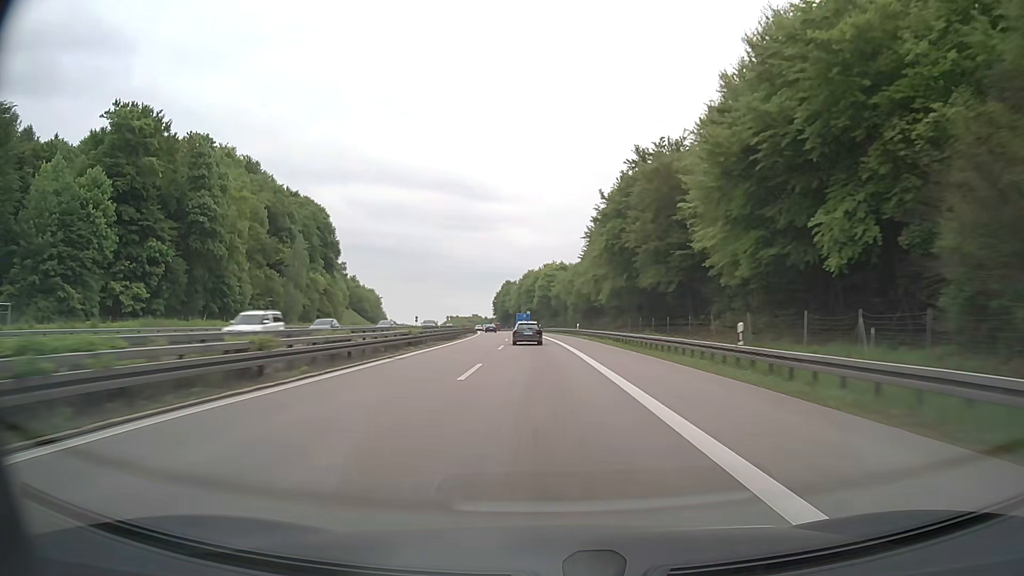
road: motorway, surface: asphalt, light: Day
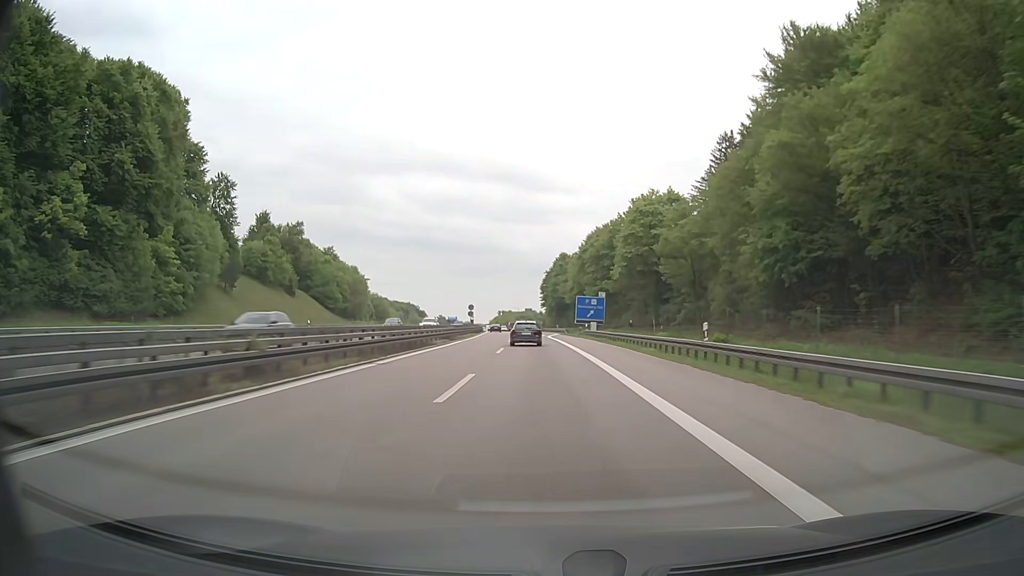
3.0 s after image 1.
(-4.1, +95.9) m; -5°
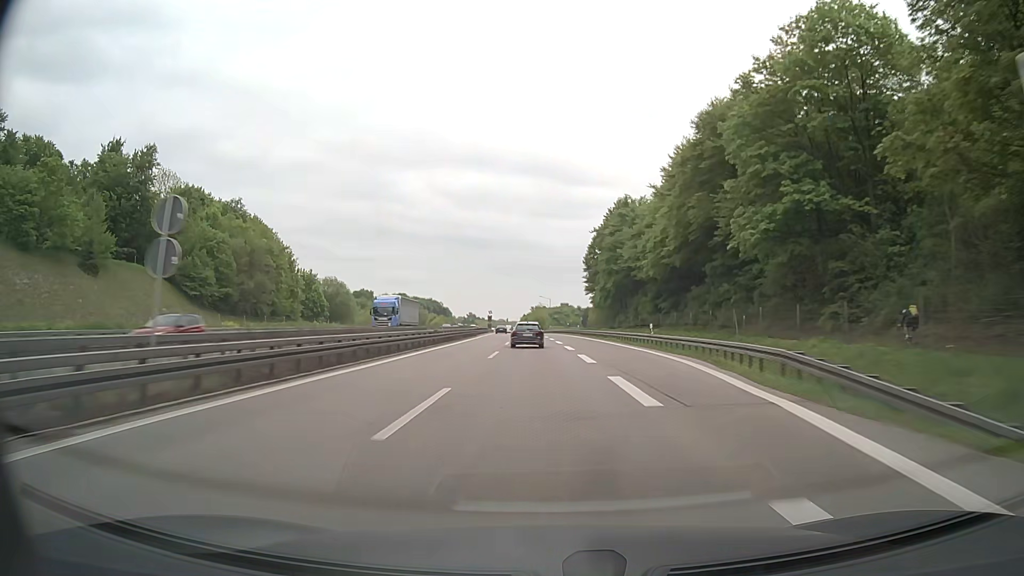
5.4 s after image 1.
(-1.8, +76.5) m; -3°
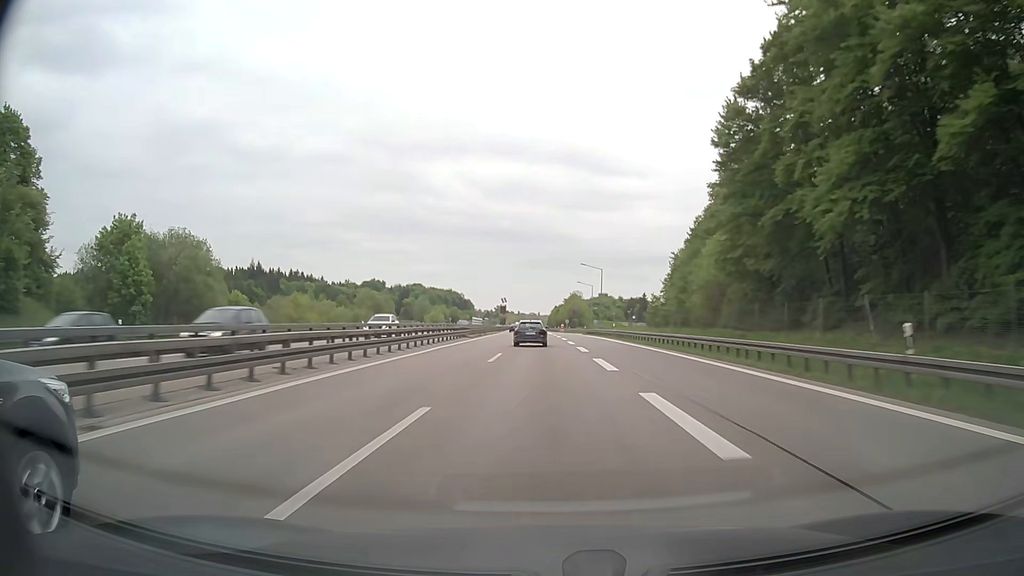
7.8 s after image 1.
(-2.0, +76.3) m; -3°
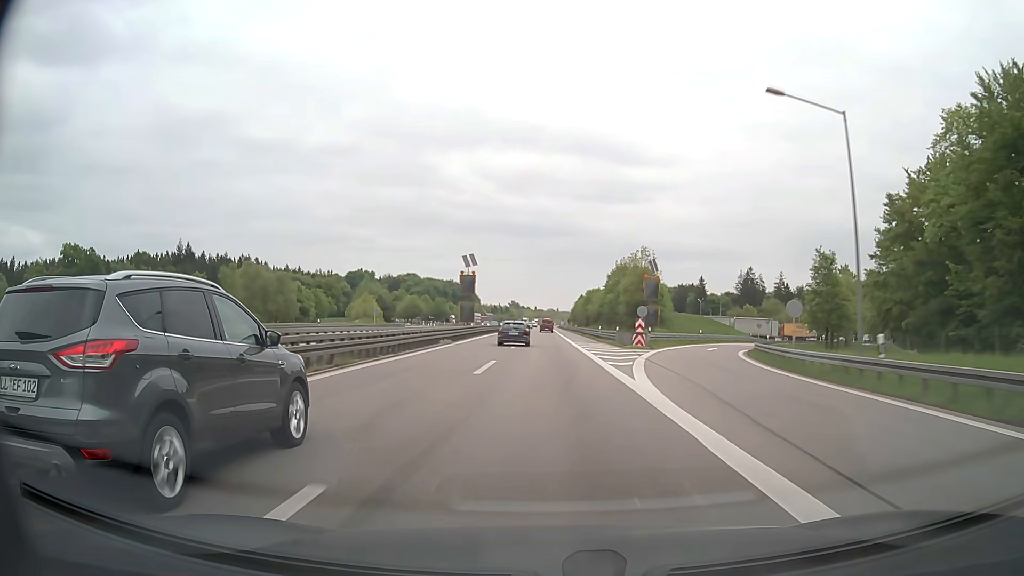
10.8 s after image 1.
(-1.2, +96.1) m; -1°
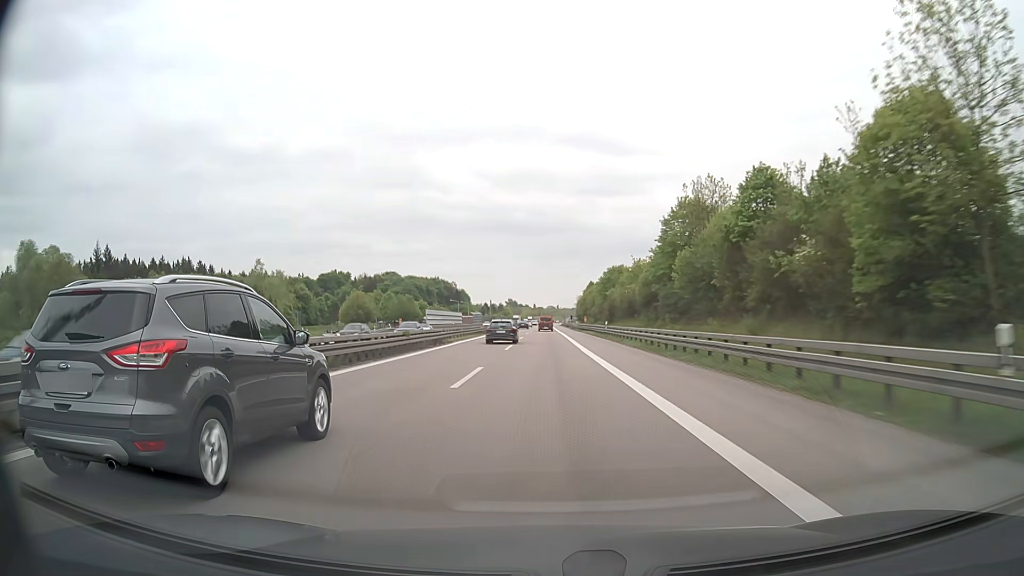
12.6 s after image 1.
(0.0, +58.5) m; 0°
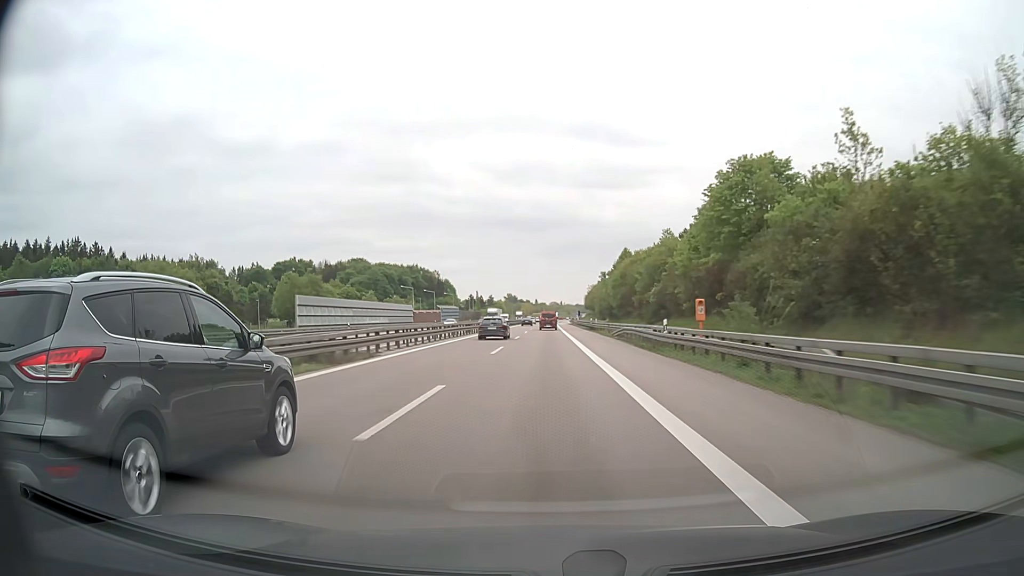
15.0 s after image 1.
(-0.3, +78.9) m; 0°
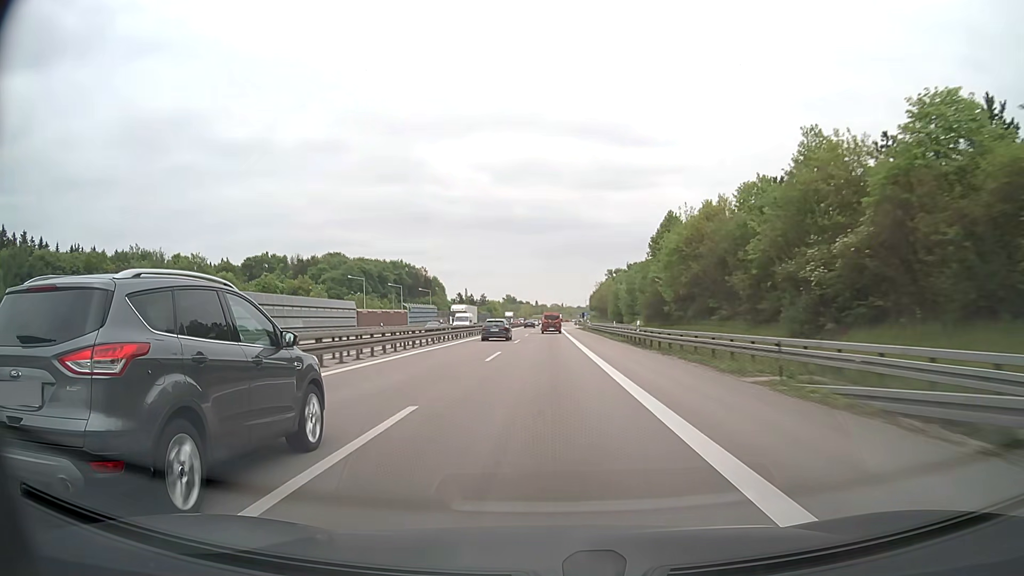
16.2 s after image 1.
(-0.1, +39.5) m; 0°
(0, +10) (0, +20) (0, +30) (0, +40) (0, +50) (0, +60) (0, +70) (0, +80) (0, +90) (0, +100) m
